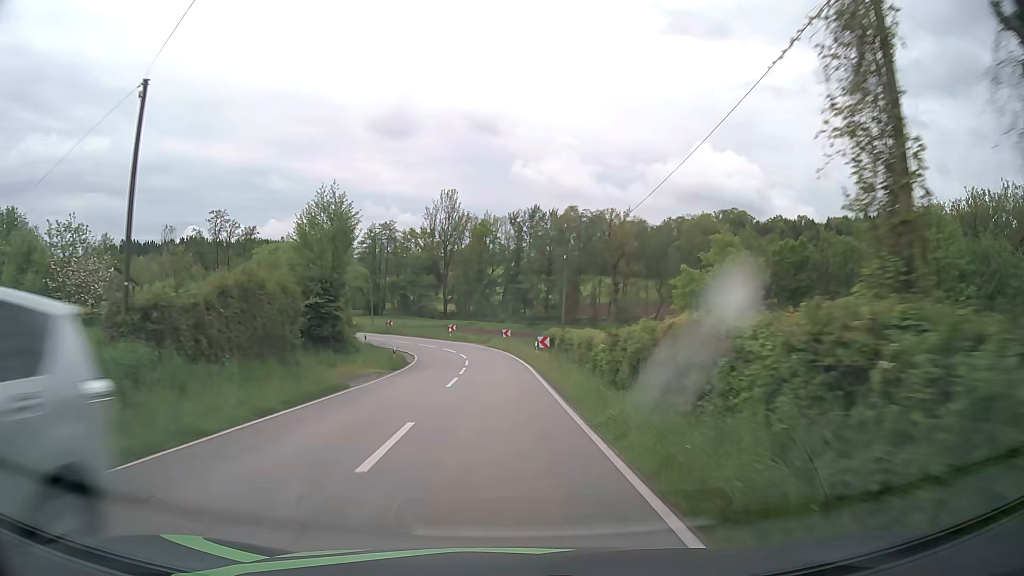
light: Day
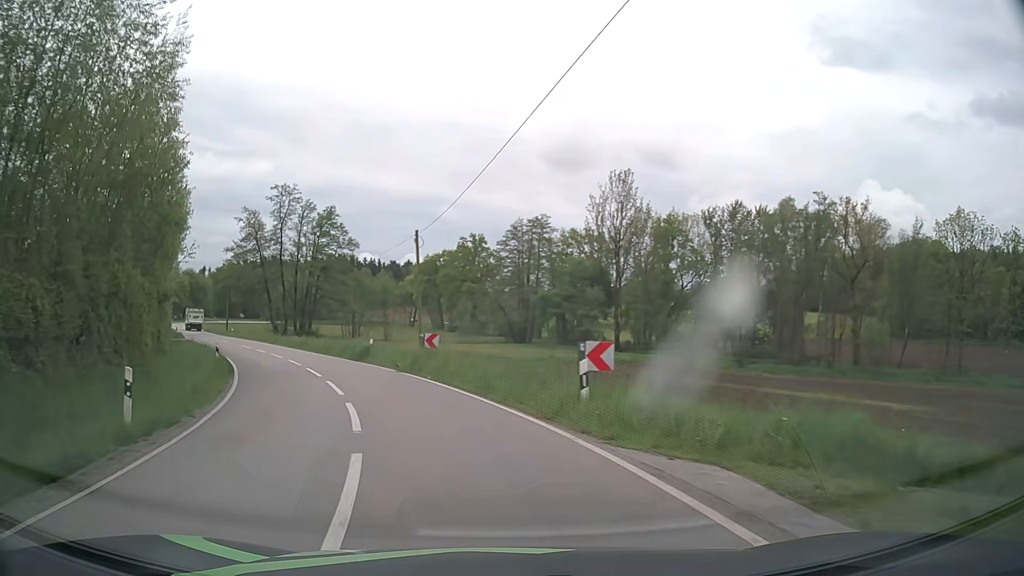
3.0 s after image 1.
(-2.5, +44.4) m; -15°
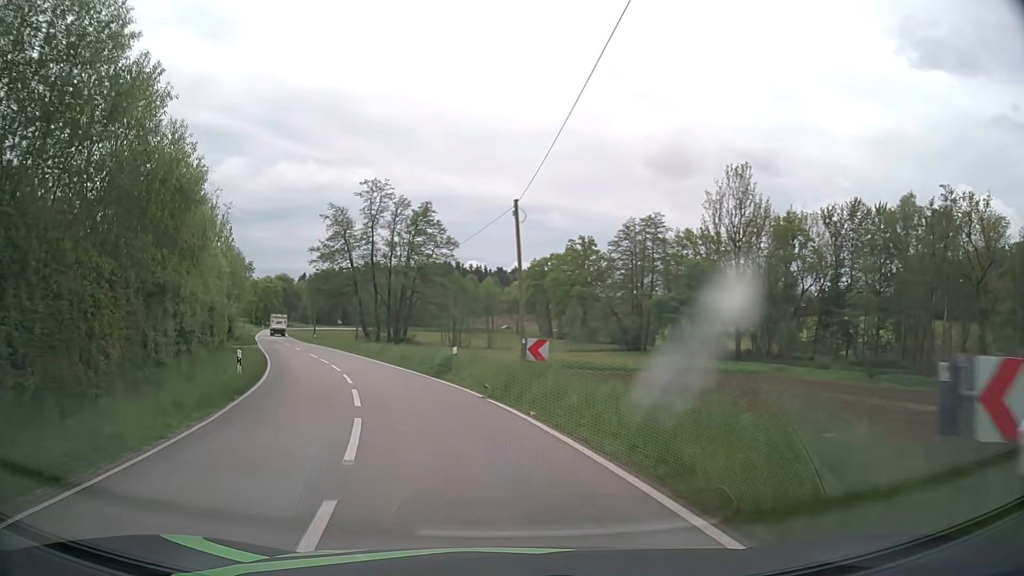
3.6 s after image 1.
(-0.6, +8.2) m; -9°
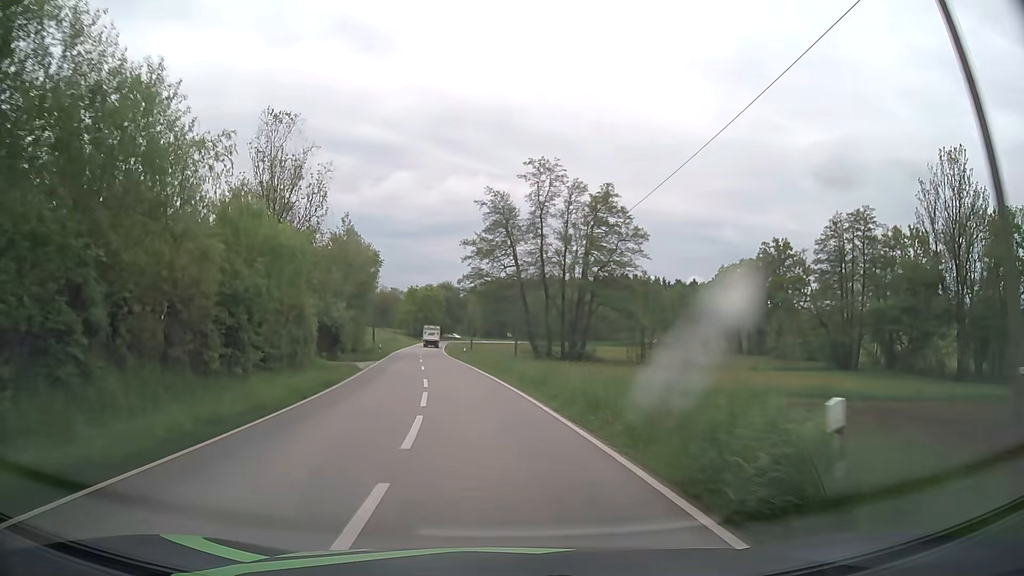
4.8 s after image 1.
(-2.4, +17.2) m; -15°
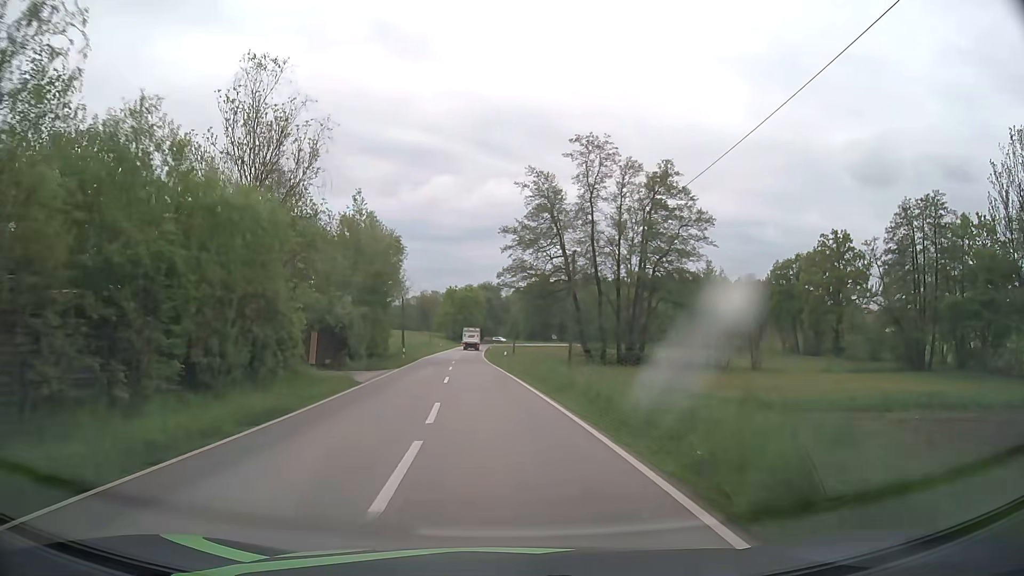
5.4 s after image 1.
(-0.3, +9.4) m; -4°
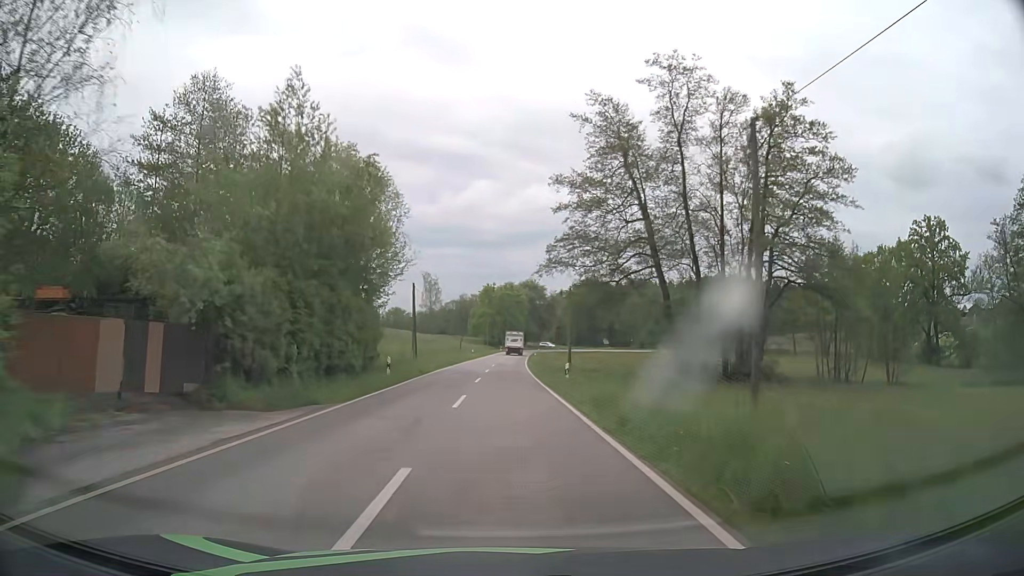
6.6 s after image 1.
(-0.8, +20.3) m; -4°
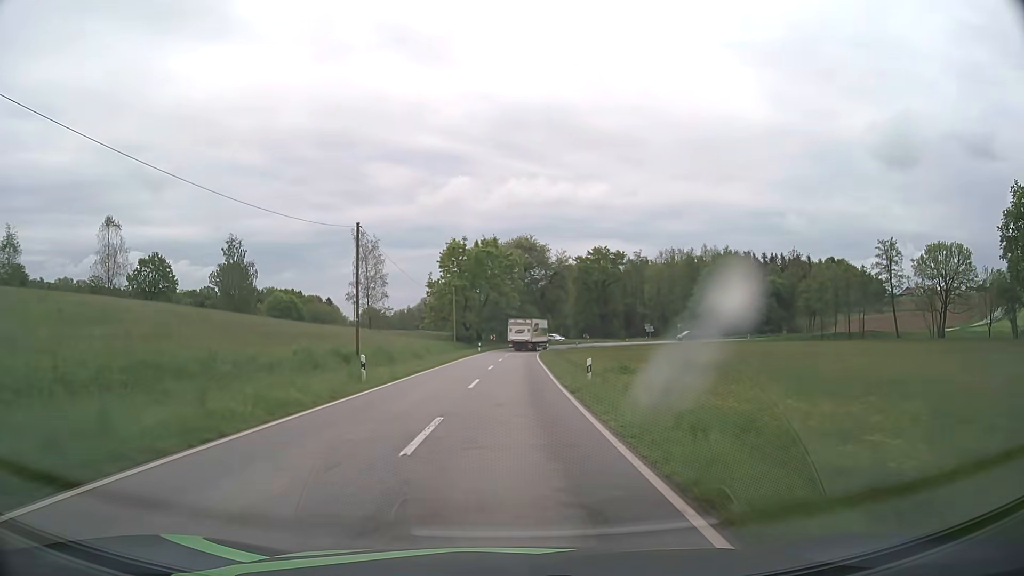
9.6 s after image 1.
(+0.4, +56.3) m; +1°
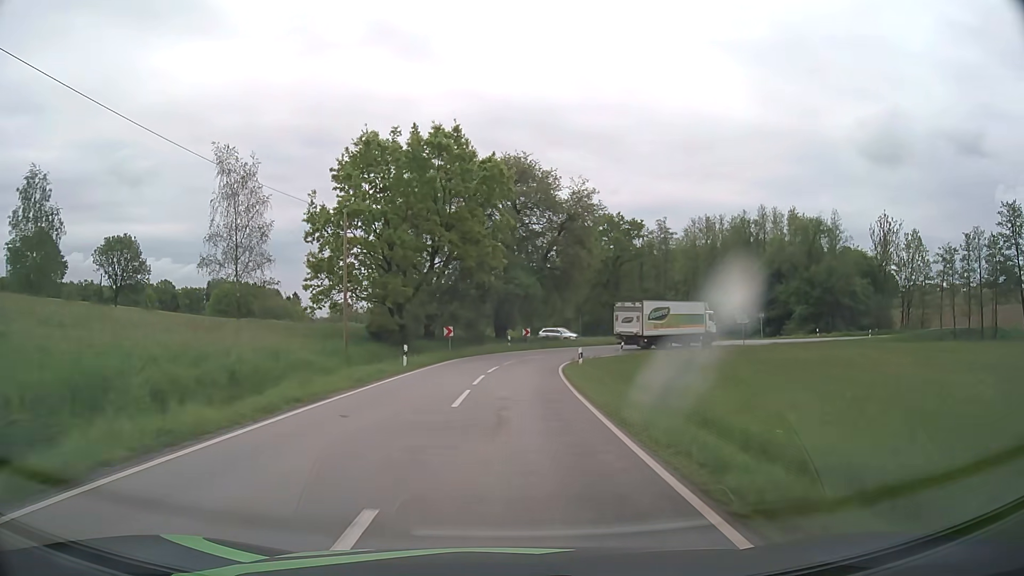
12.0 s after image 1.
(+0.4, +42.4) m; +2°
(0, +10) (0, +20) (+1, +30) (+3, +40) (+9, +48) (+17, +54) (+26, +58) (+35, +62) (+45, +65) (+54, +69) m
